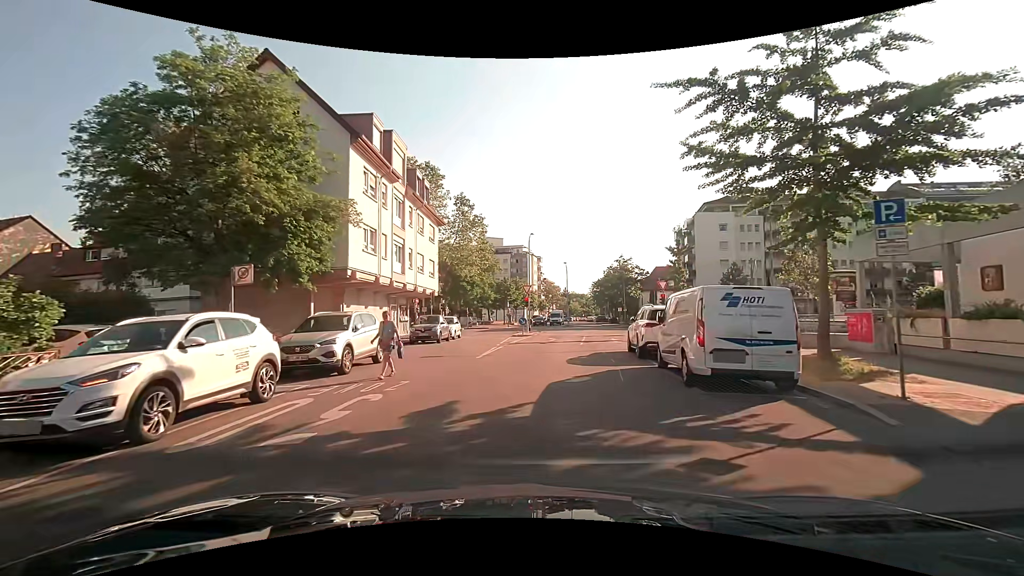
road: residential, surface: asphalt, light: Day
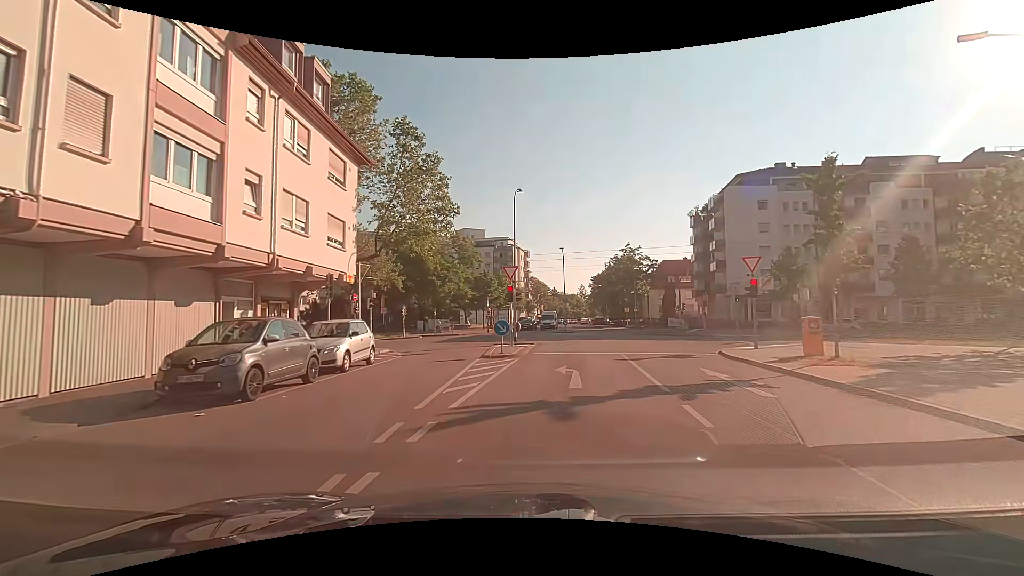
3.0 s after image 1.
(-0.5, +17.3) m; +1°
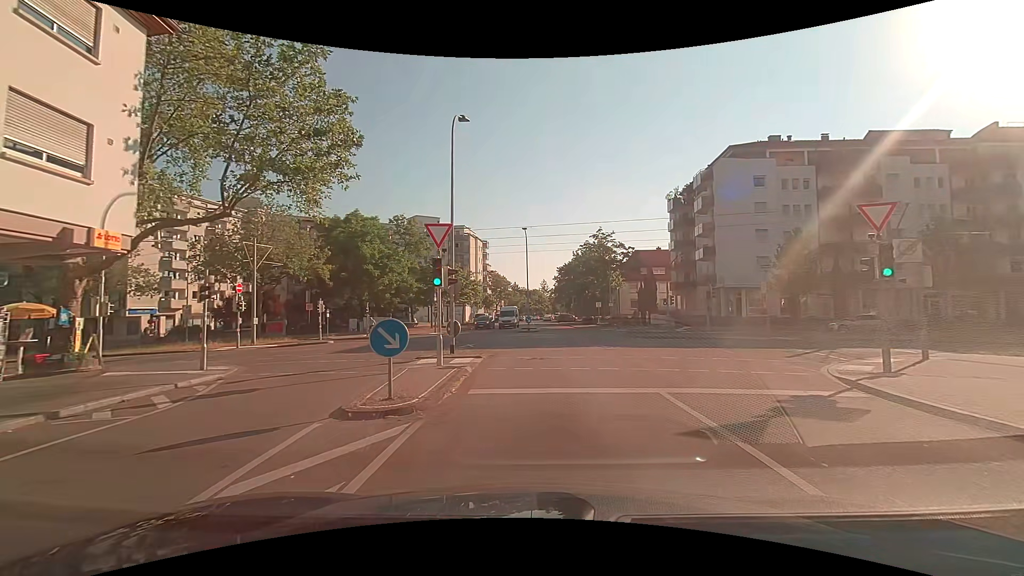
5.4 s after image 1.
(+0.1, +10.6) m; +1°
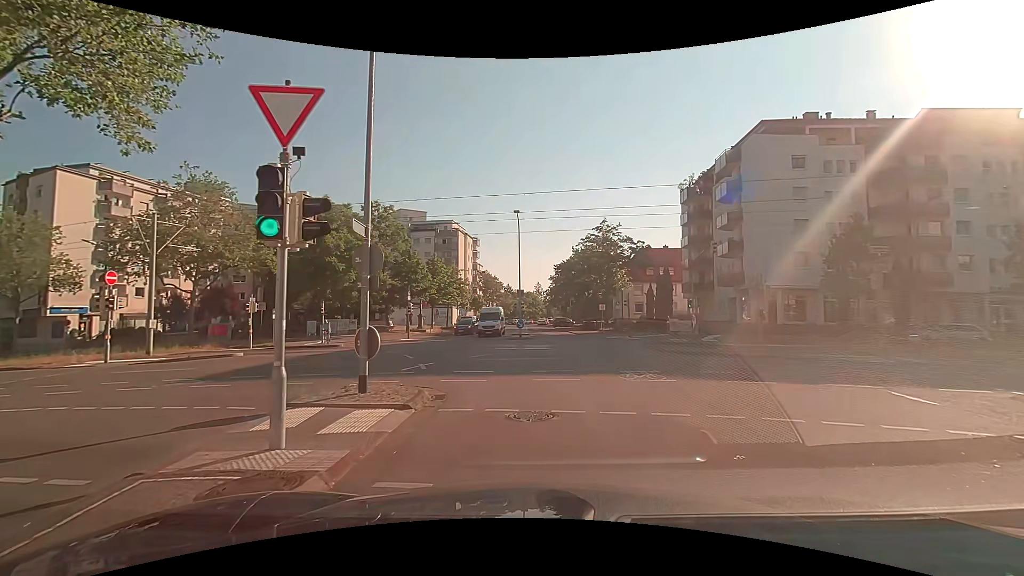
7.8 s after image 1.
(+0.3, +8.7) m; +1°
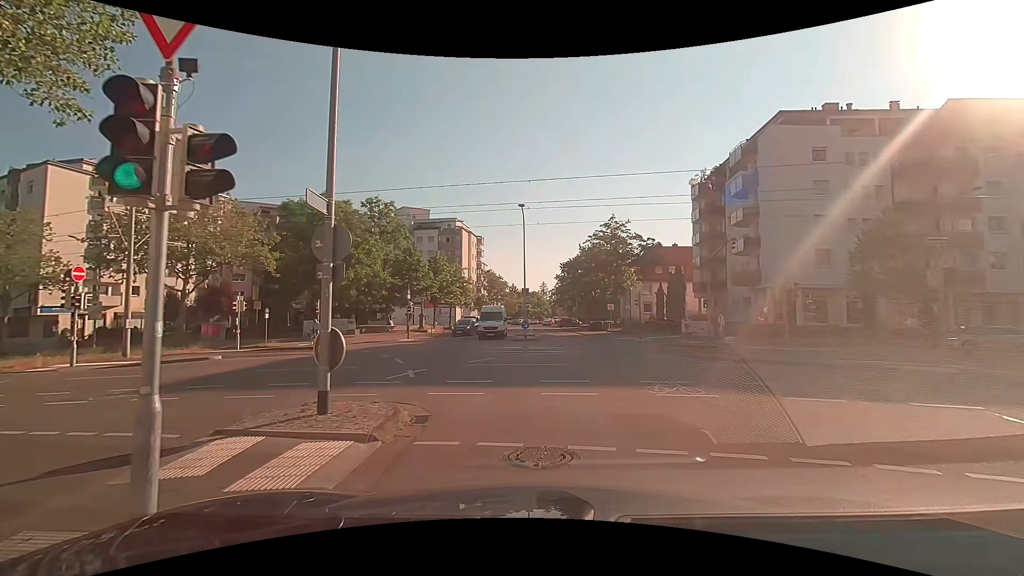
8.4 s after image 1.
(0.0, +2.0) m; +2°
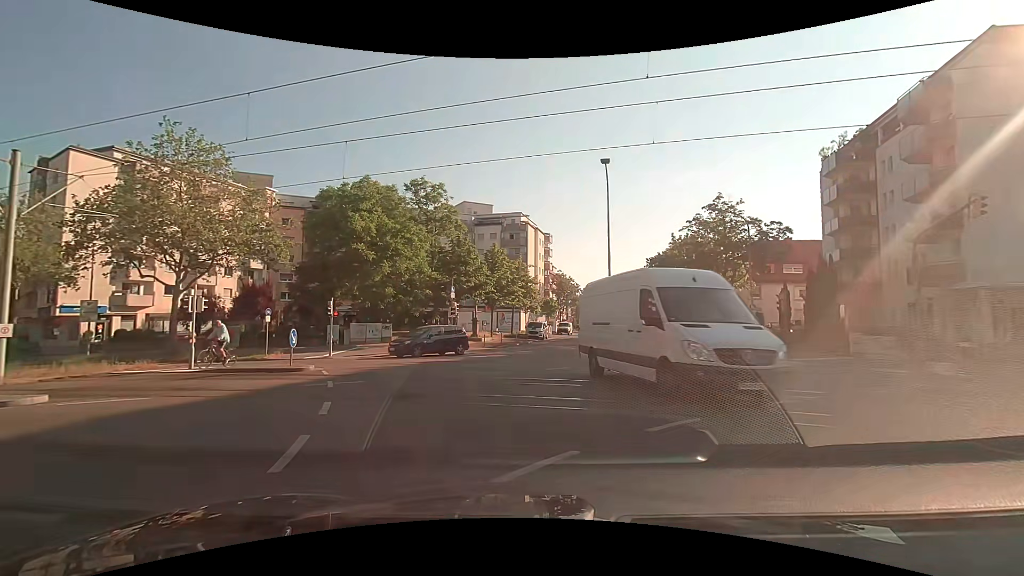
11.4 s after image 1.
(-0.7, +10.8) m; -8°
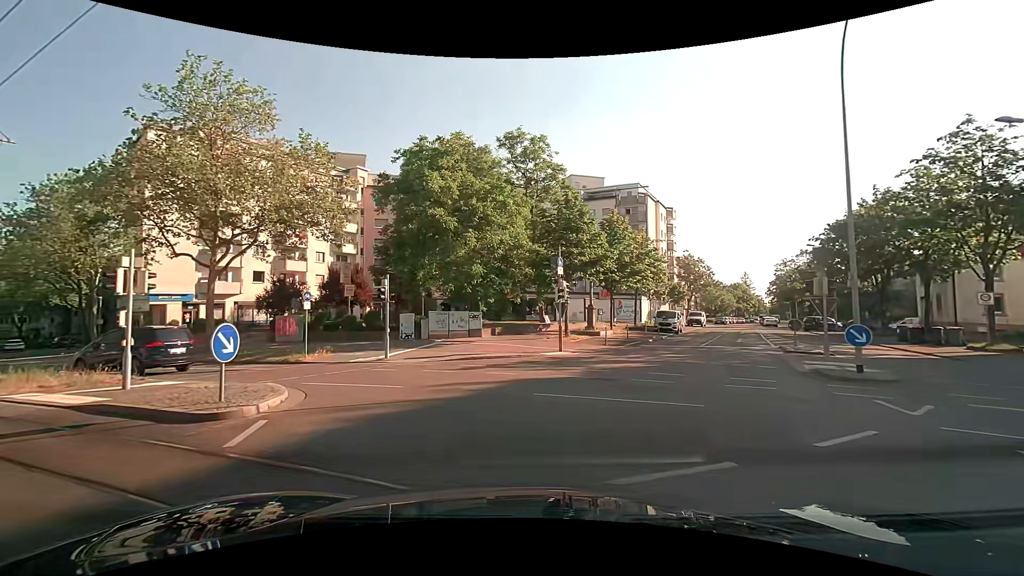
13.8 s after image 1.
(-1.3, +10.1) m; -13°
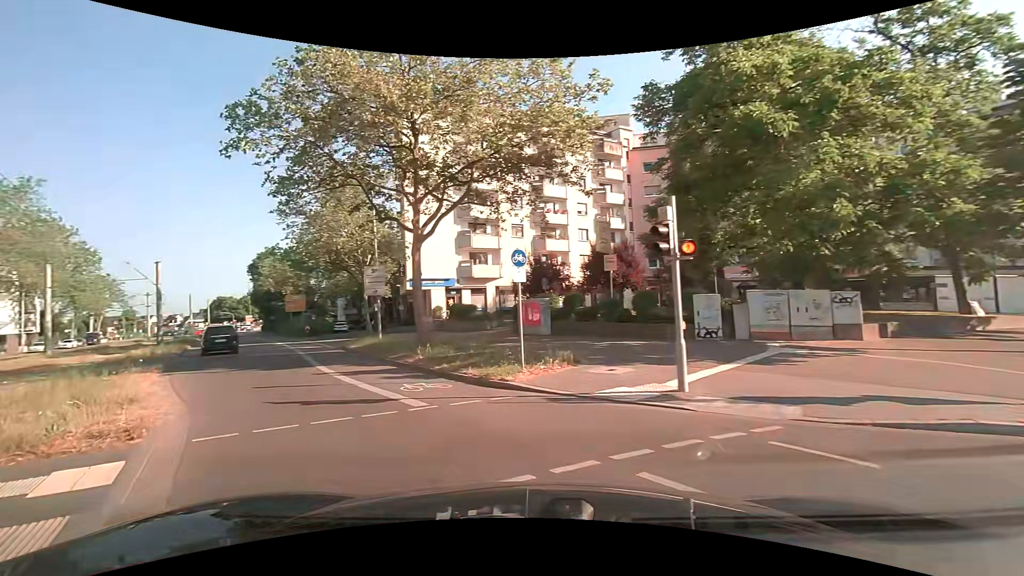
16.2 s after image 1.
(-2.7, +11.4) m; -33°
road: tertiary
(-3, +10) (-8, +18) (-13, +27) (-18, +36) (-23, +44) (-28, +53) (-33, +61) (-38, +70) (-44, +78) (-48, +87) m
